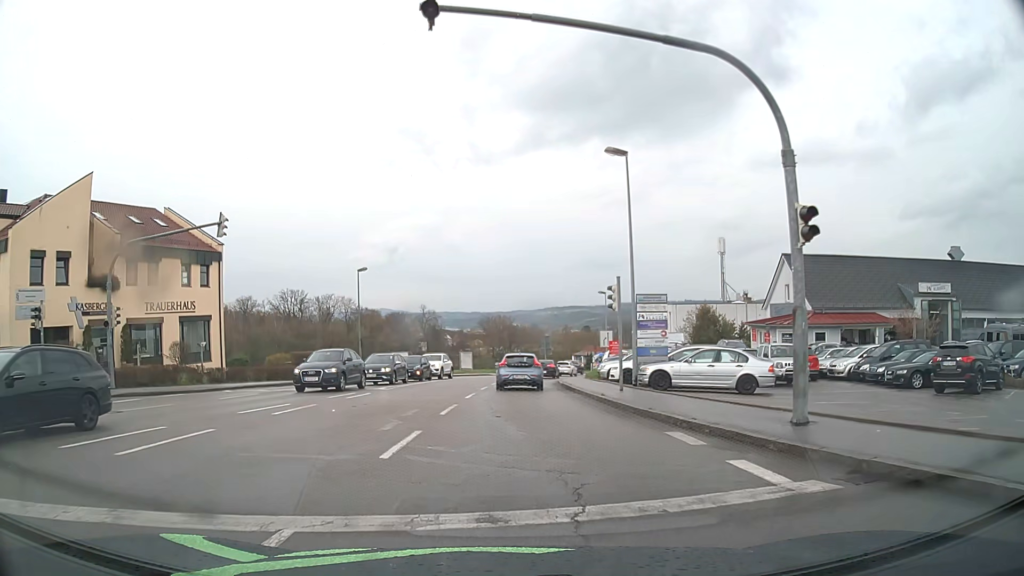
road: tertiary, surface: asphalt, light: Day
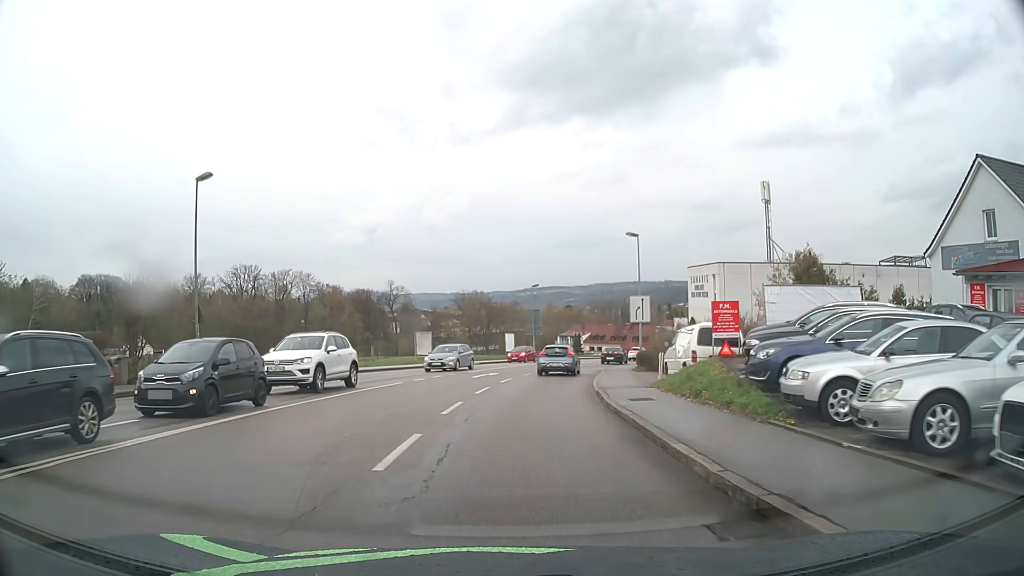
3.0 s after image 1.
(+0.3, +25.7) m; +2°
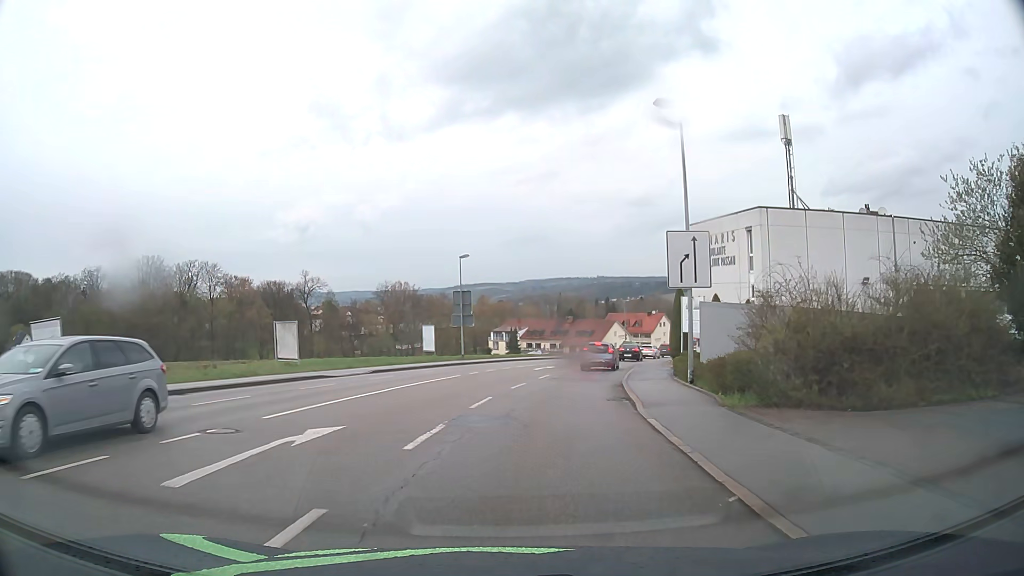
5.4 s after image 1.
(+0.9, +22.7) m; +5°
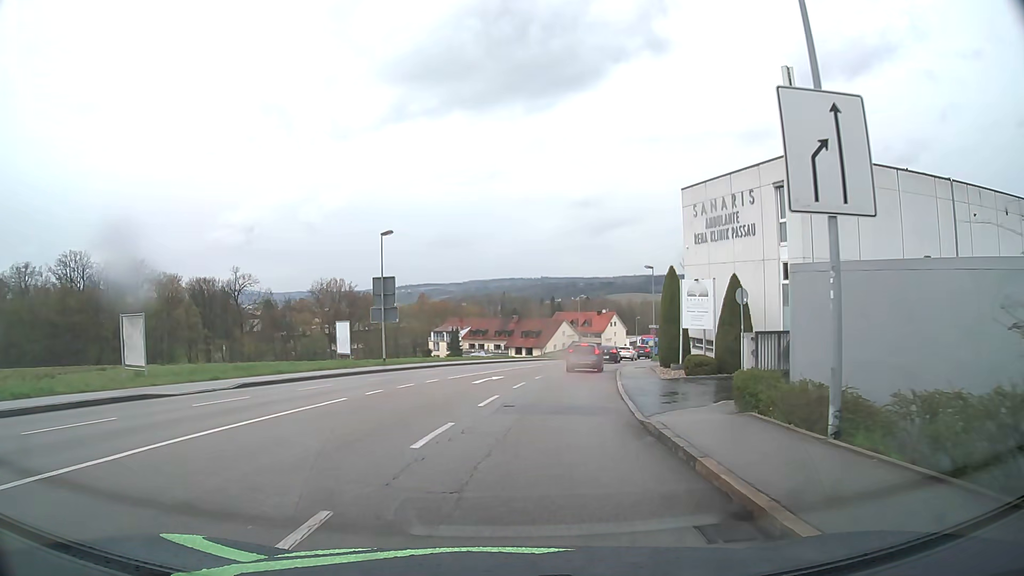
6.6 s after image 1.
(+0.5, +11.4) m; +5°
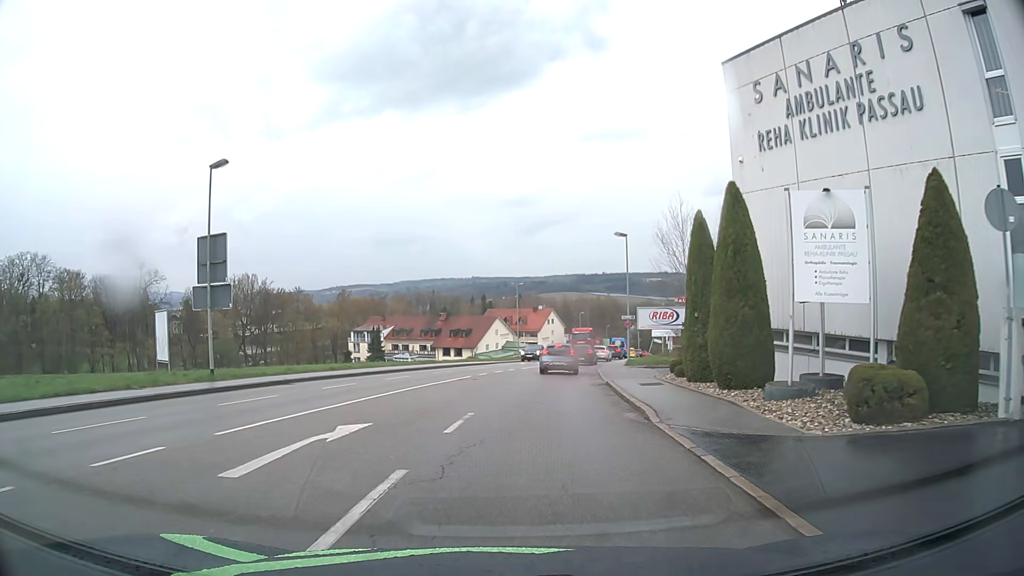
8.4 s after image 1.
(+0.8, +16.8) m; +5°
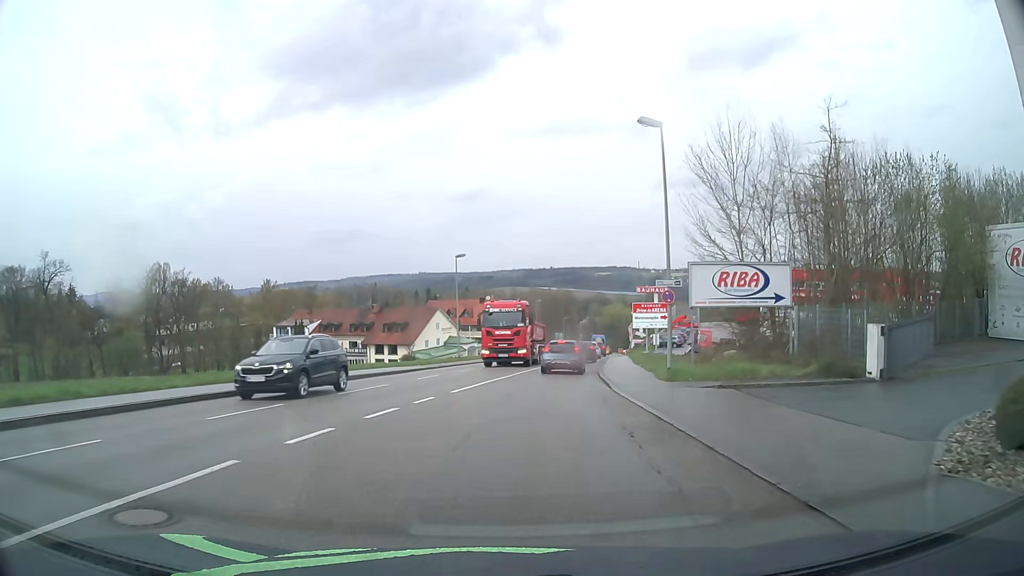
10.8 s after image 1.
(+0.8, +21.0) m; +3°
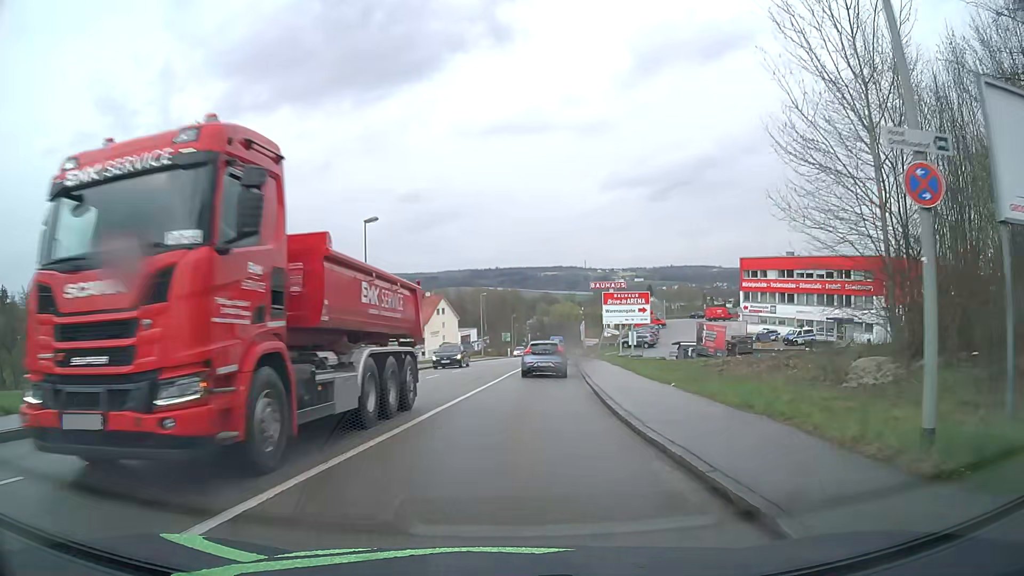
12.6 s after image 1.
(+1.0, +15.6) m; +6°
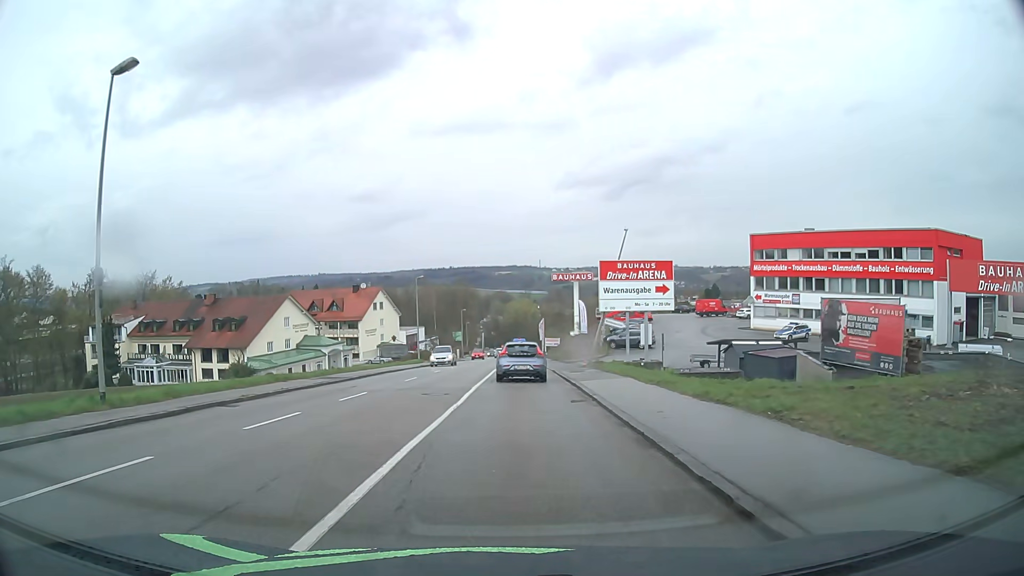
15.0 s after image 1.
(+0.7, +22.1) m; +3°
(0, +10) (0, +20) (+1, +30) (+1, +40) (+1, +50) (+2, +60) (+2, +70) (+2, +80) (+2, +90) (+2, +100) m
